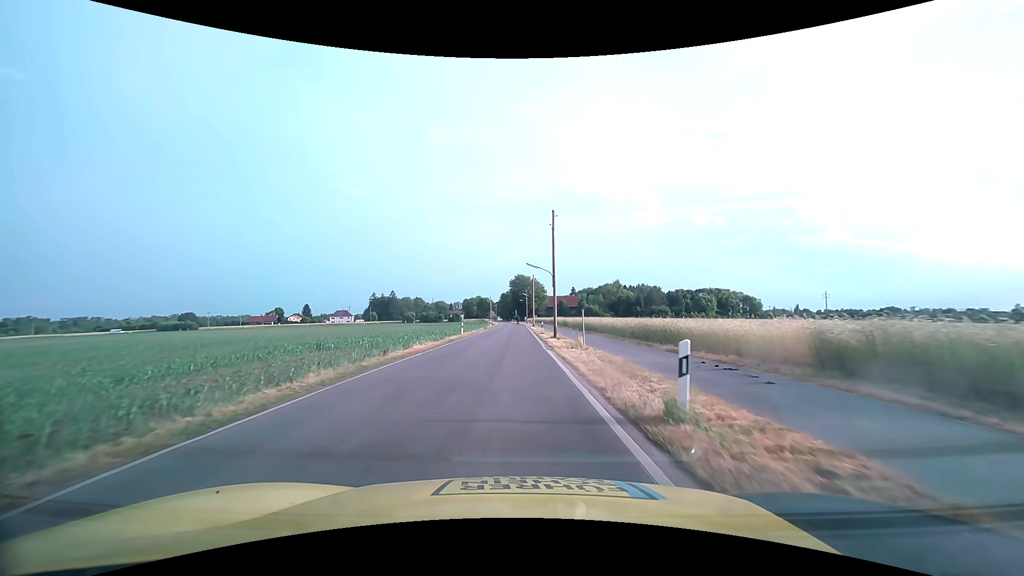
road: tertiary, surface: asphalt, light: Day
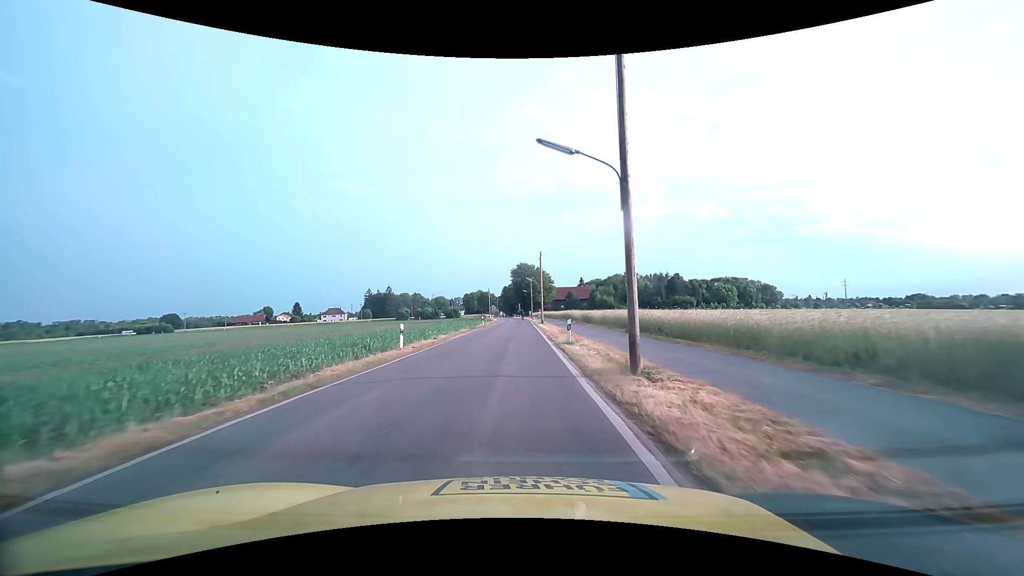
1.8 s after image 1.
(0.0, +23.0) m; 0°
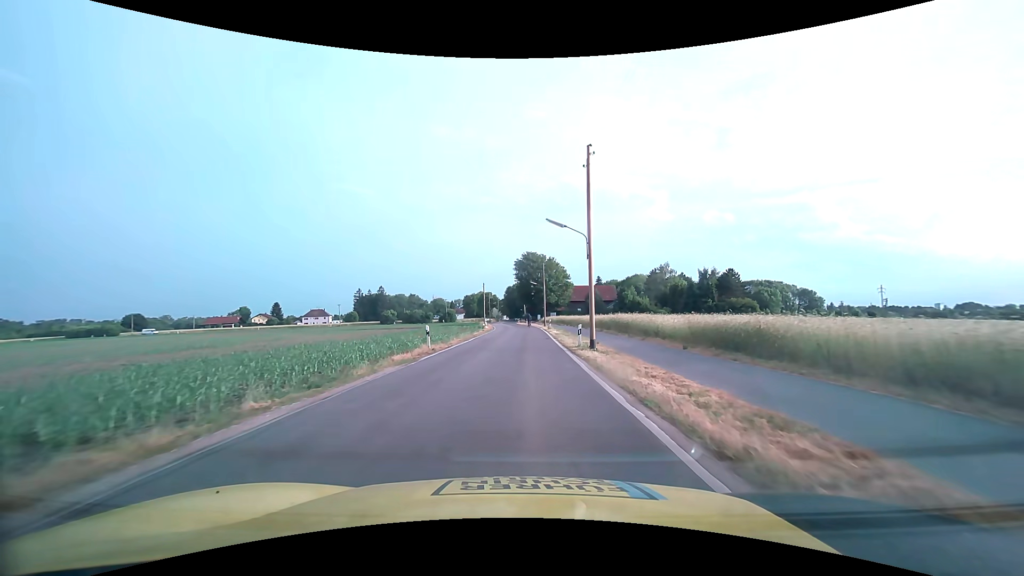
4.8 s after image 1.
(-0.5, +38.3) m; -1°
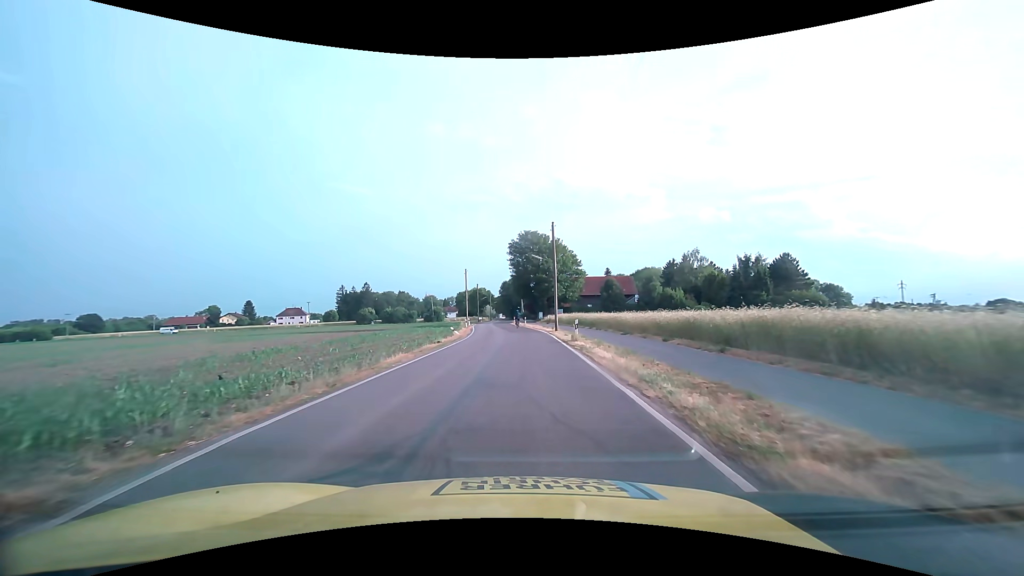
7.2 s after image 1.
(+0.1, +28.4) m; 0°
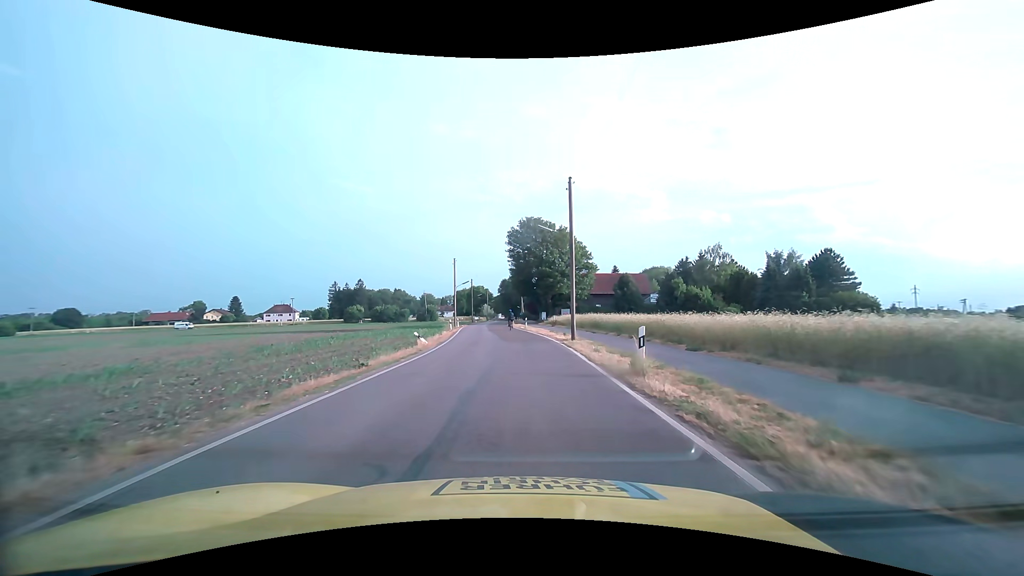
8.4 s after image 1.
(0.0, +13.5) m; 0°
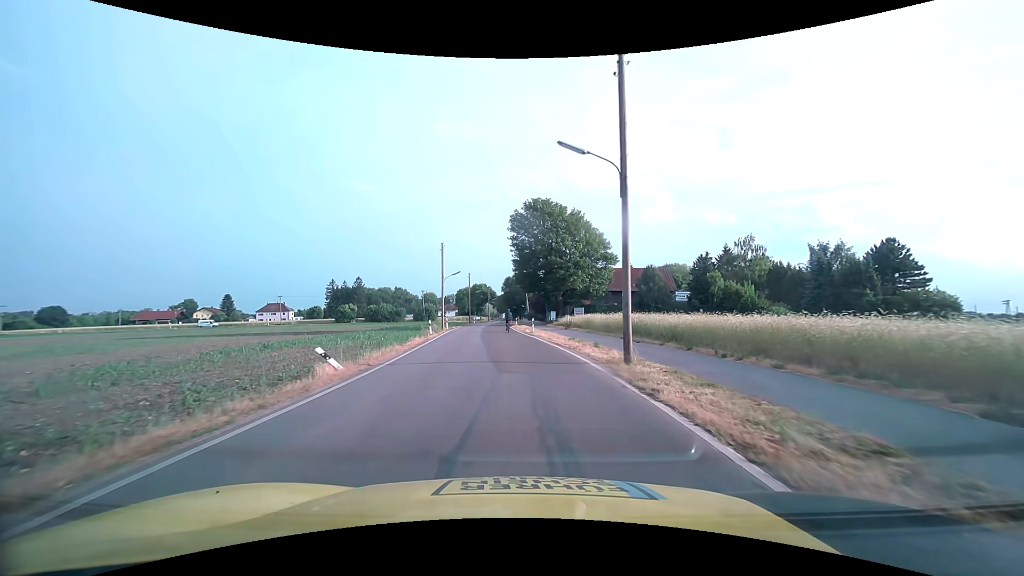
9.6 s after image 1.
(0.0, +13.1) m; -1°
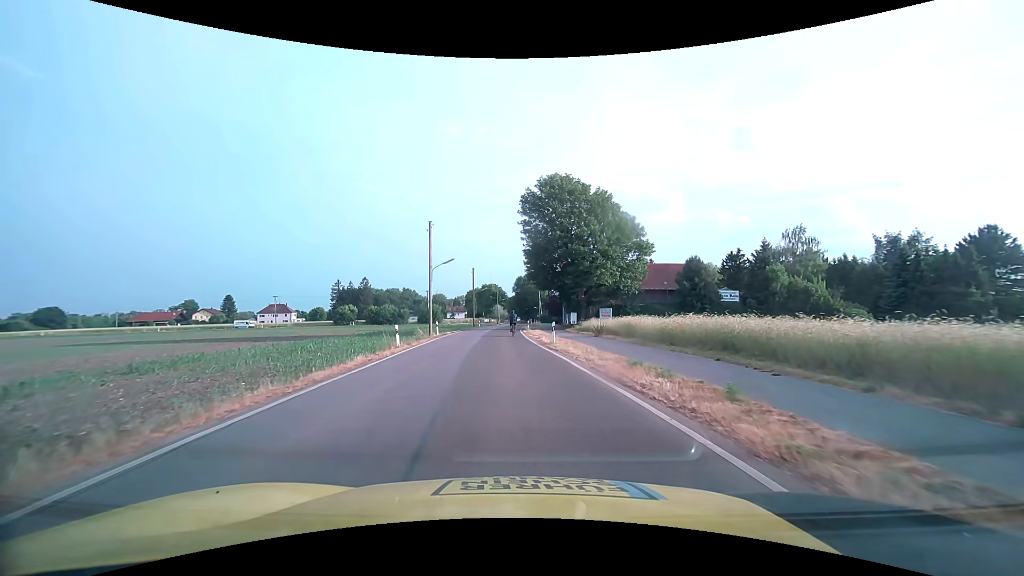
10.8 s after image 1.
(-0.1, +12.6) m; -1°
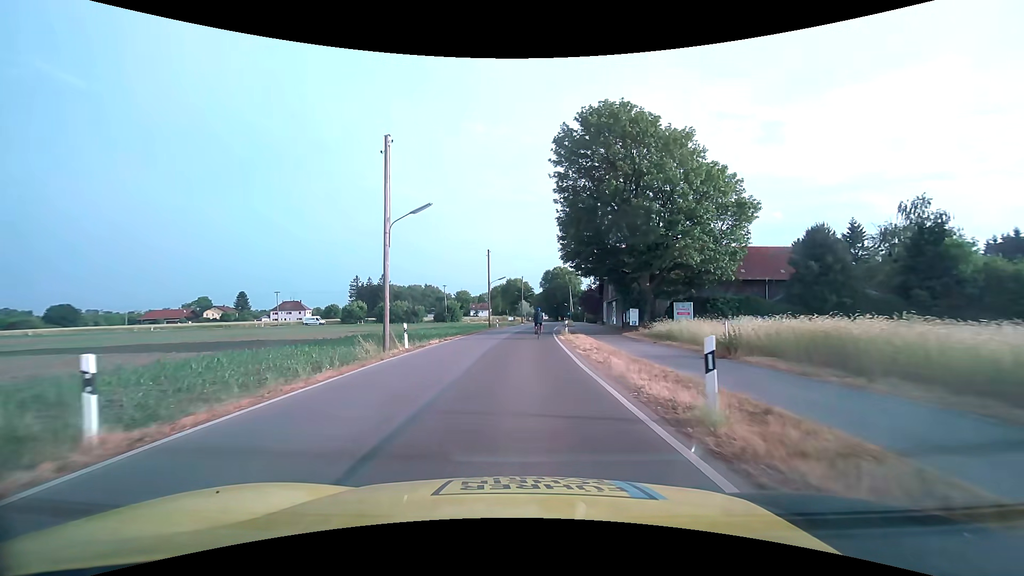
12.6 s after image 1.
(-0.5, +18.2) m; -4°
(0, +10) (0, +20) (+1, +30) (+1, +40) (+2, +50) (+3, +60) (+4, +70) (+5, +80) (+6, +90) (+7, +100) m
